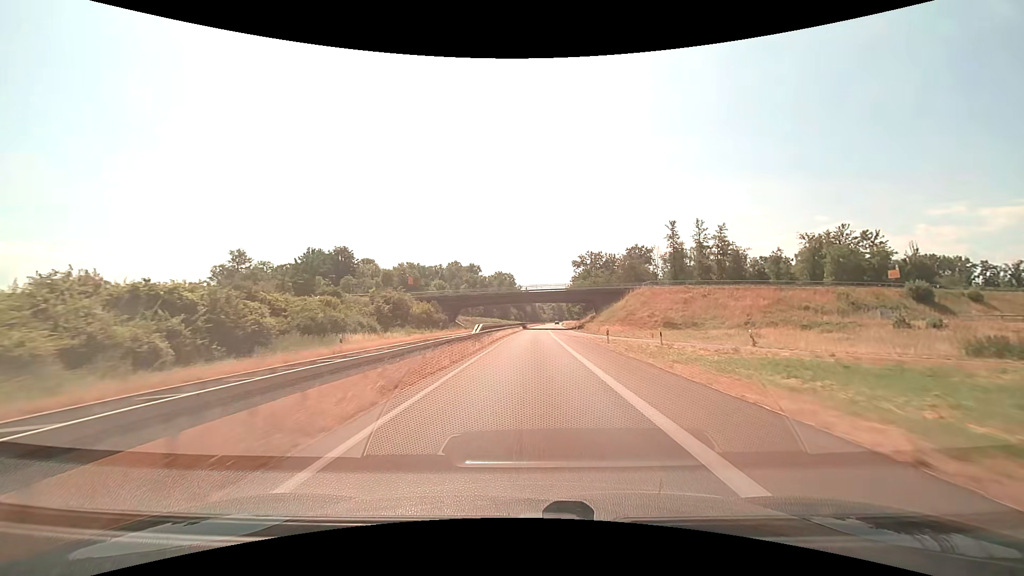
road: trunk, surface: asphalt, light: Day
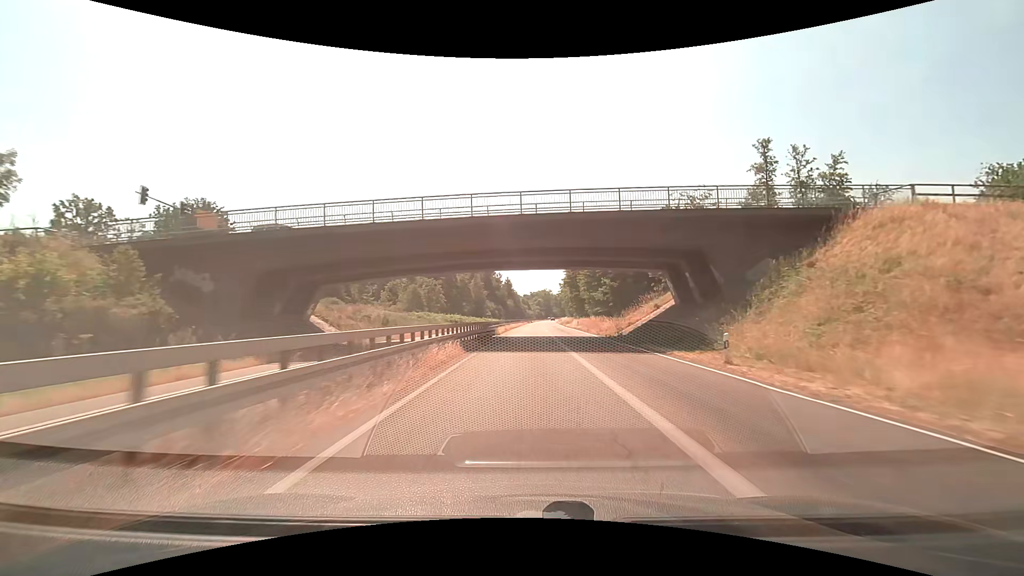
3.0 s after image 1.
(+1.0, +63.4) m; +2°
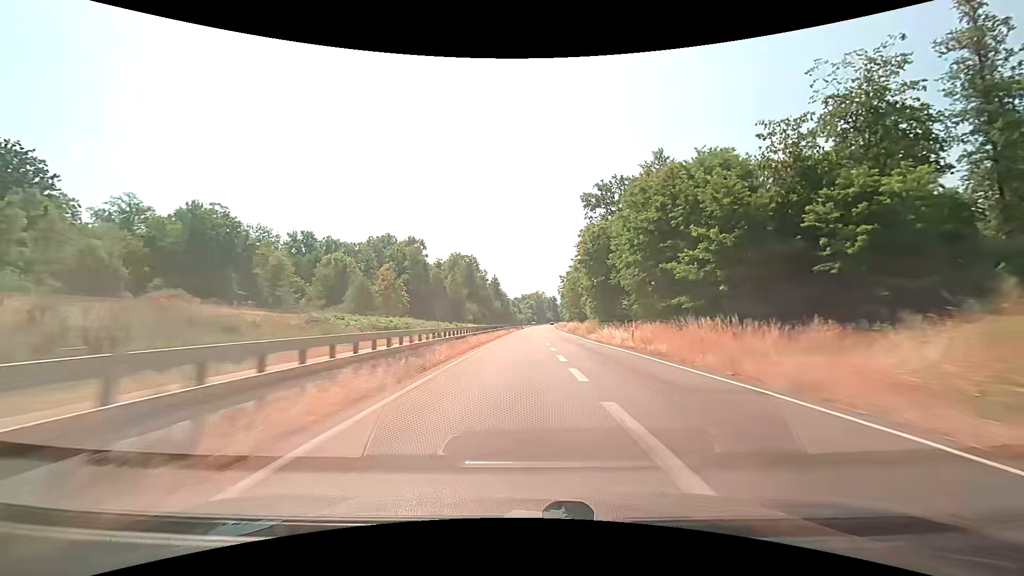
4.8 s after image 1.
(+0.5, +38.7) m; 0°
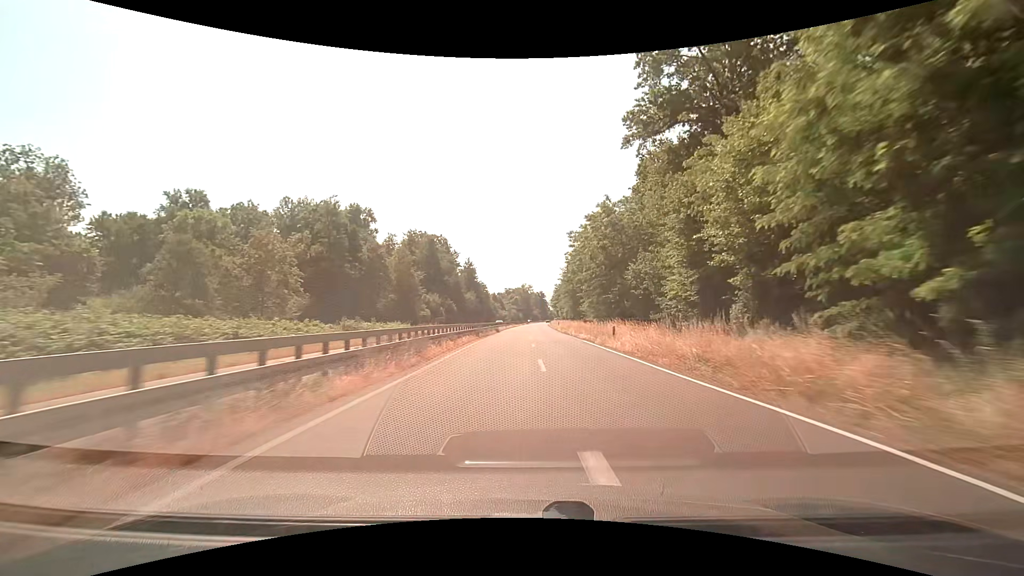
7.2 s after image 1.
(+1.1, +51.1) m; +2°
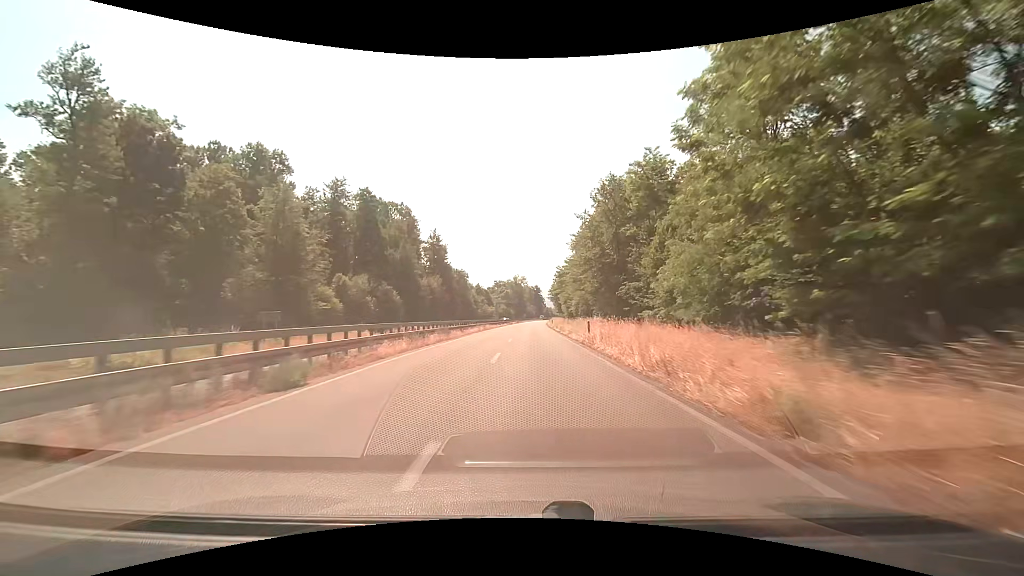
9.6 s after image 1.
(+1.3, +49.6) m; +1°
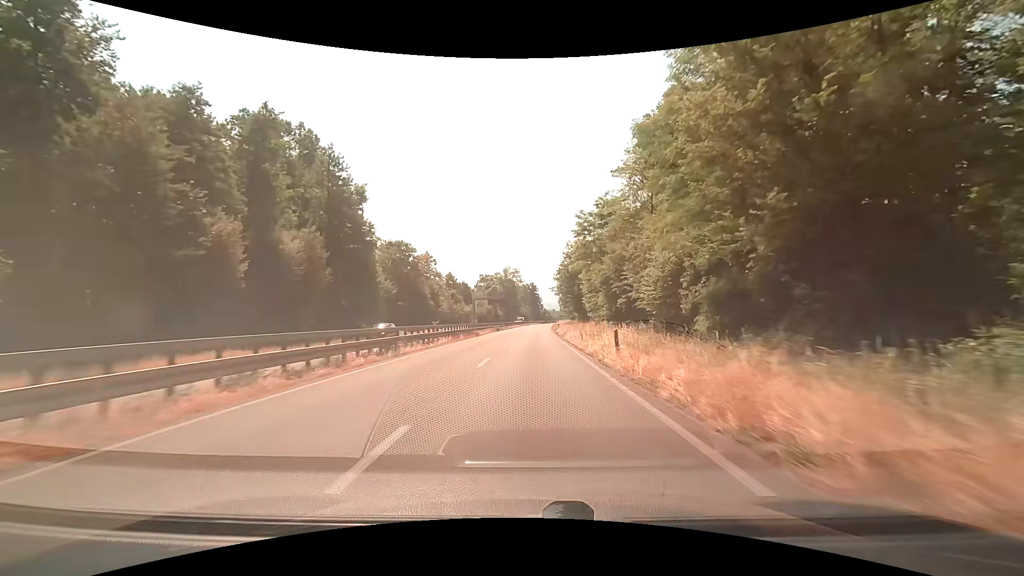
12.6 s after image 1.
(+0.8, +60.9) m; +1°
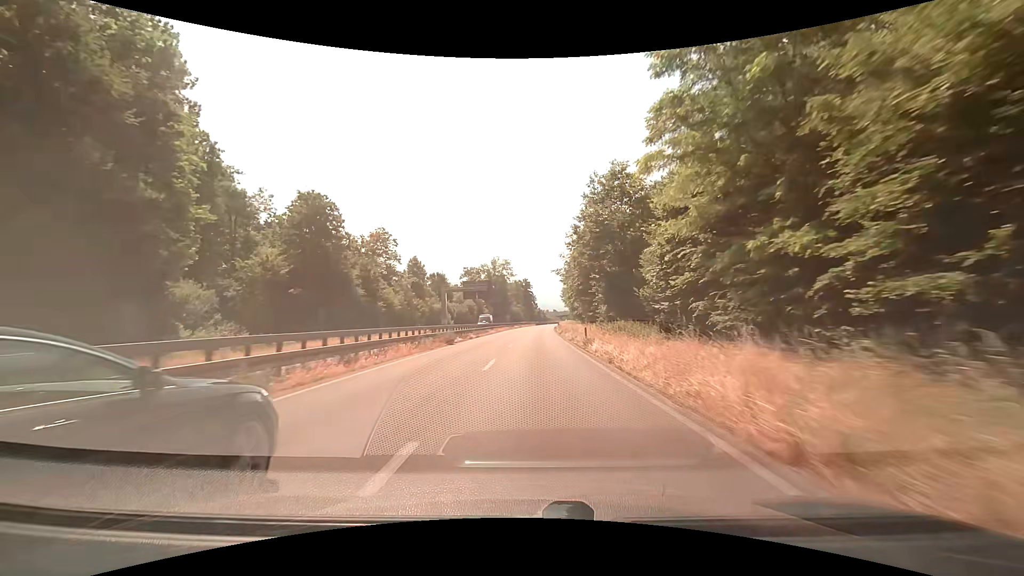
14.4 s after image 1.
(+0.1, +36.8) m; +1°
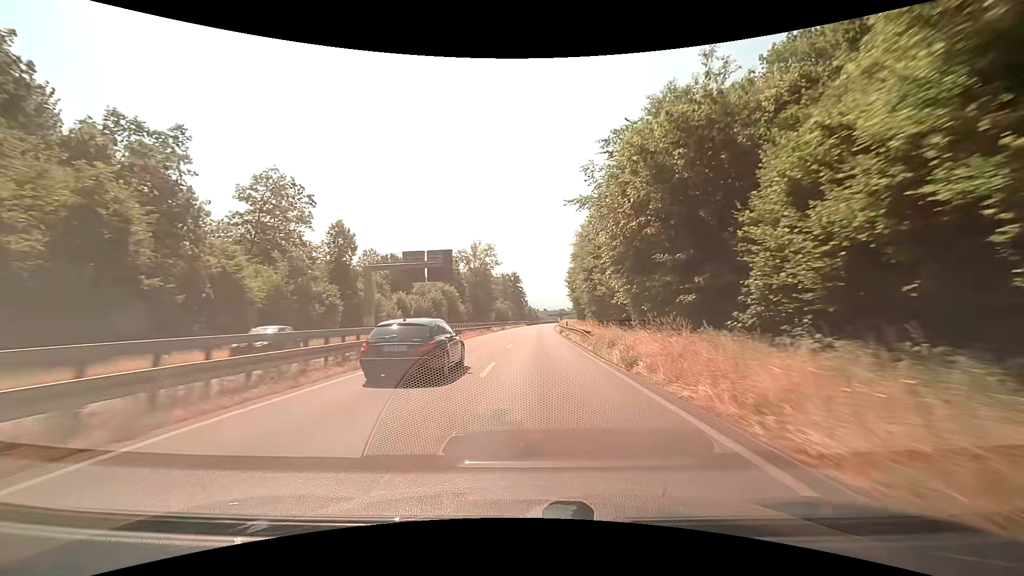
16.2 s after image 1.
(+0.4, +37.6) m; +1°
(0, +10) (0, +20) (0, +30) (+1, +40) (+1, +50) (+1, +60) (+2, +70) (+2, +80) (+3, +90) (+3, +100) m
